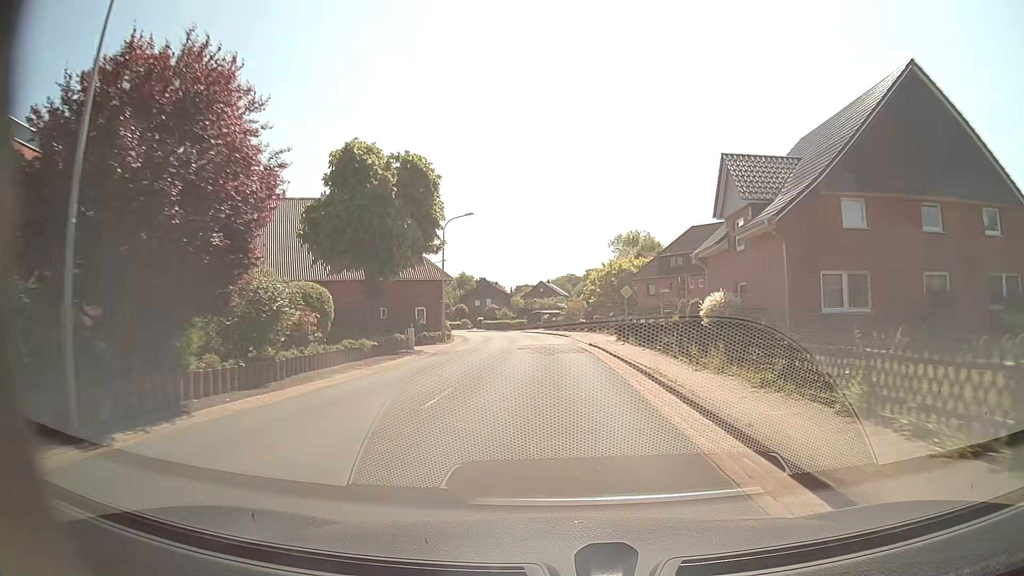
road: secondary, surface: asphalt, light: Day
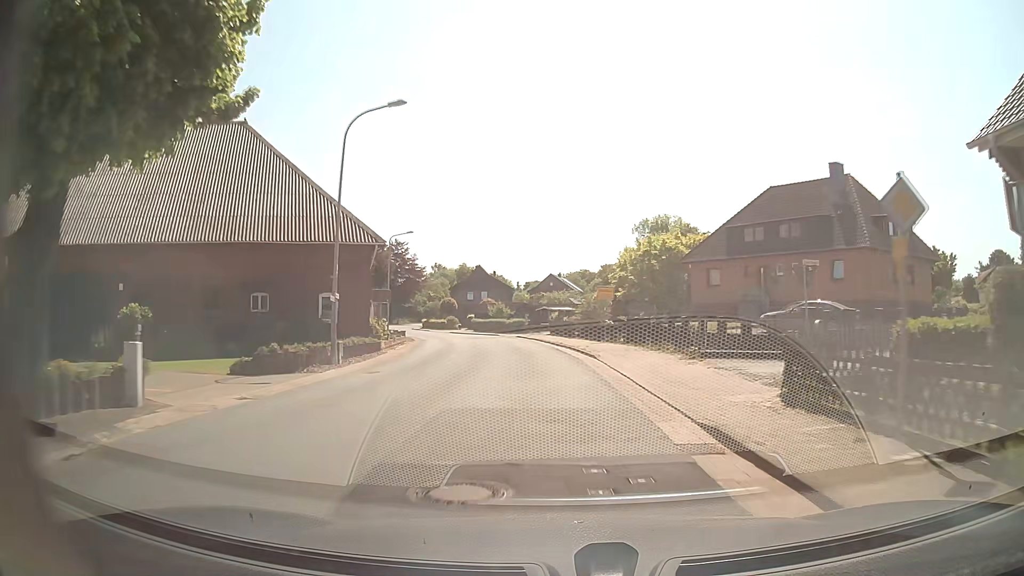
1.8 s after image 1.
(-0.2, +24.1) m; -1°
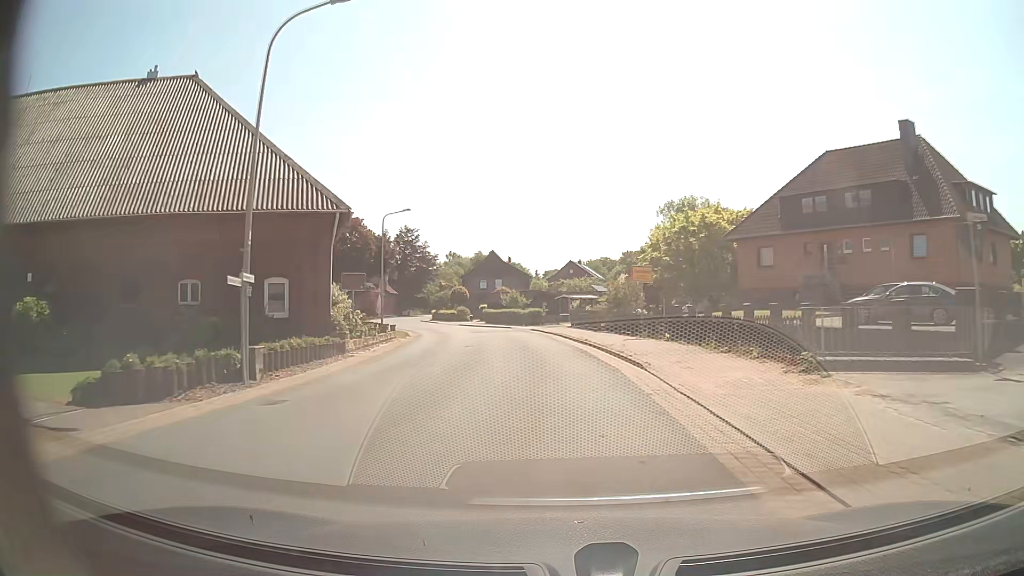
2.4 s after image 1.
(-0.1, +7.8) m; -2°
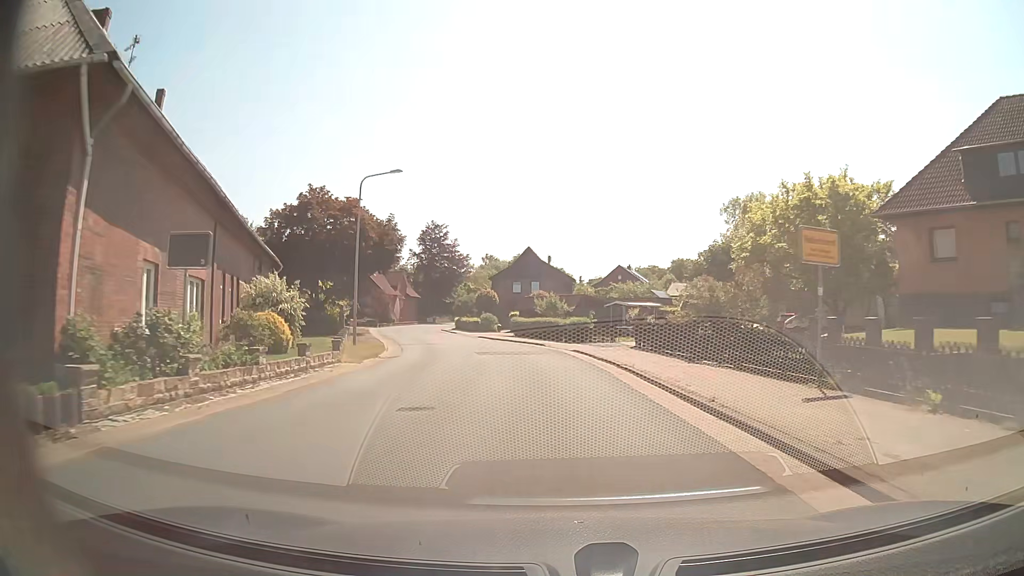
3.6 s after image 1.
(-0.6, +15.5) m; -4°
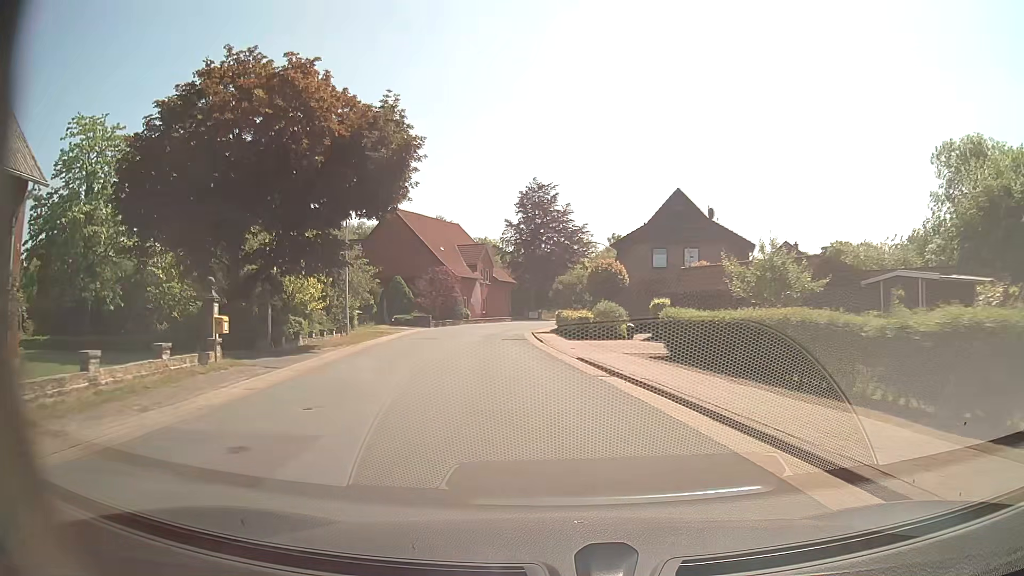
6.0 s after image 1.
(-2.3, +31.2) m; -11°
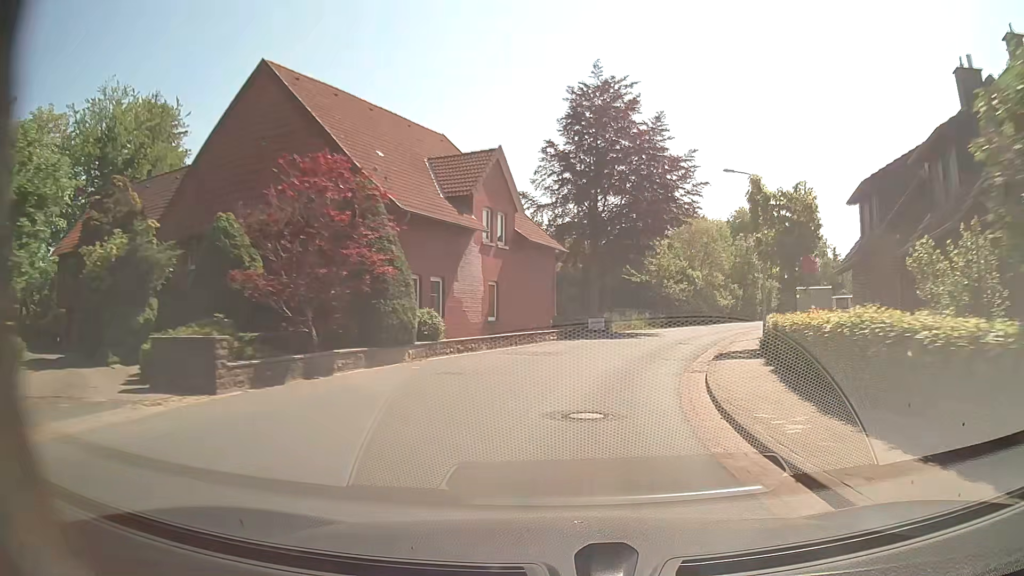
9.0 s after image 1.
(-3.7, +39.3) m; -3°
